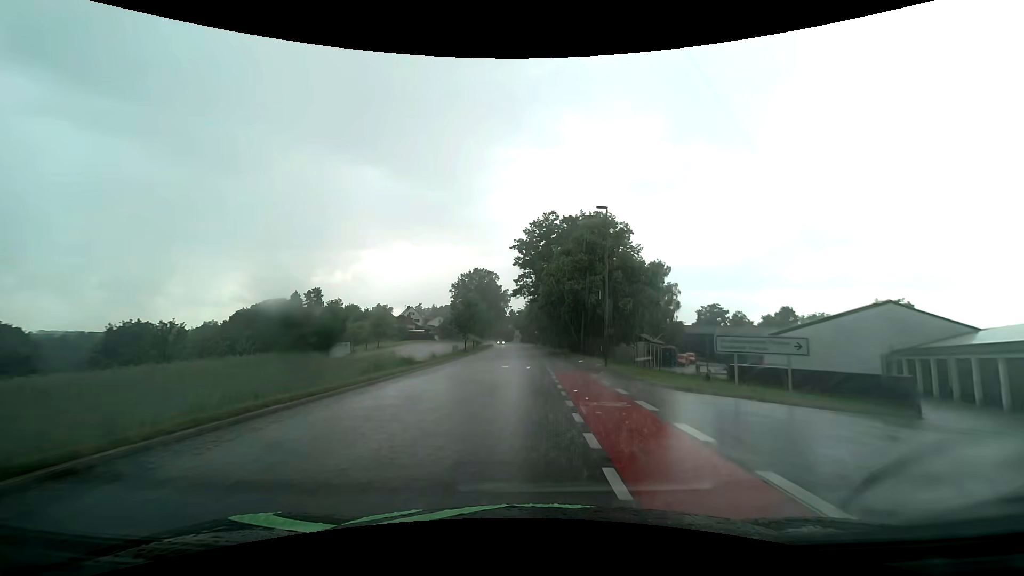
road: tertiary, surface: asphalt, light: Day
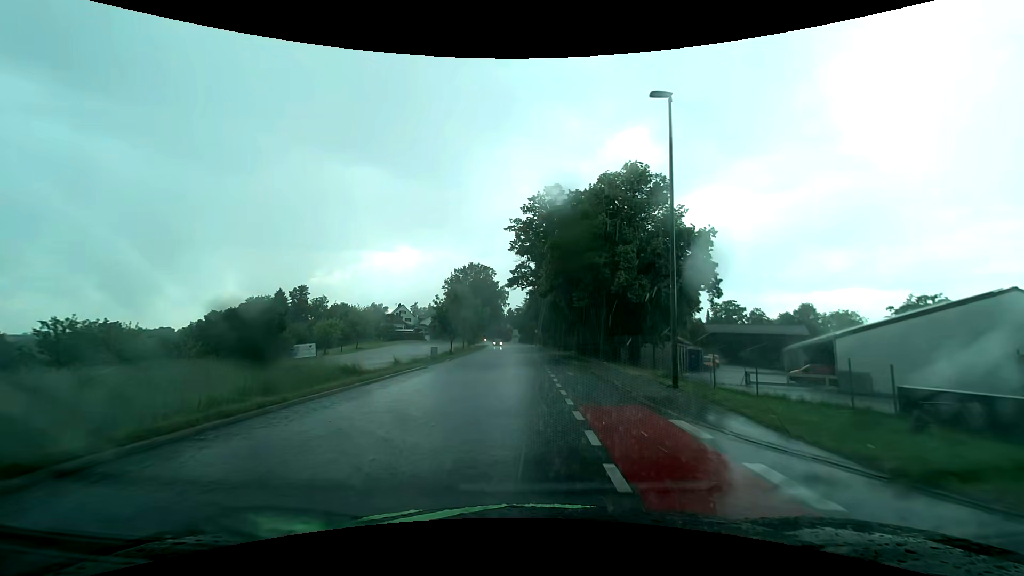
(0.0, +11.9) m; 0°
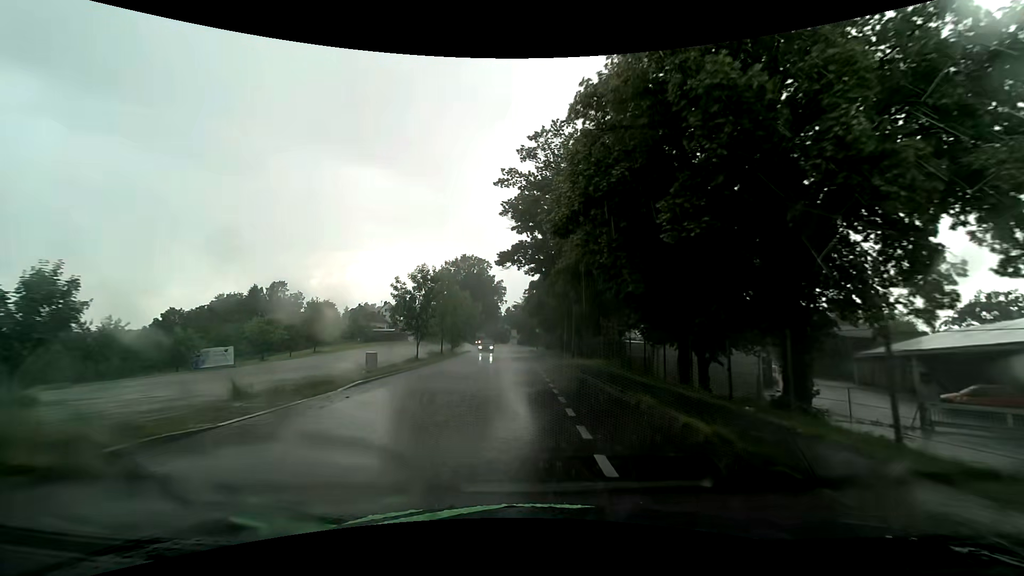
(0.0, +17.6) m; 0°
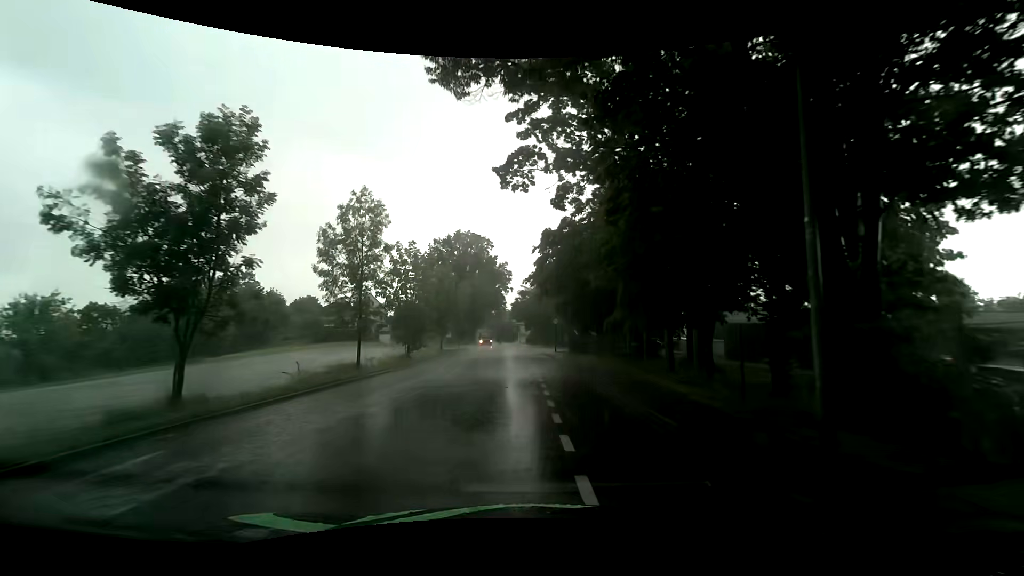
(-0.3, +29.0) m; -2°
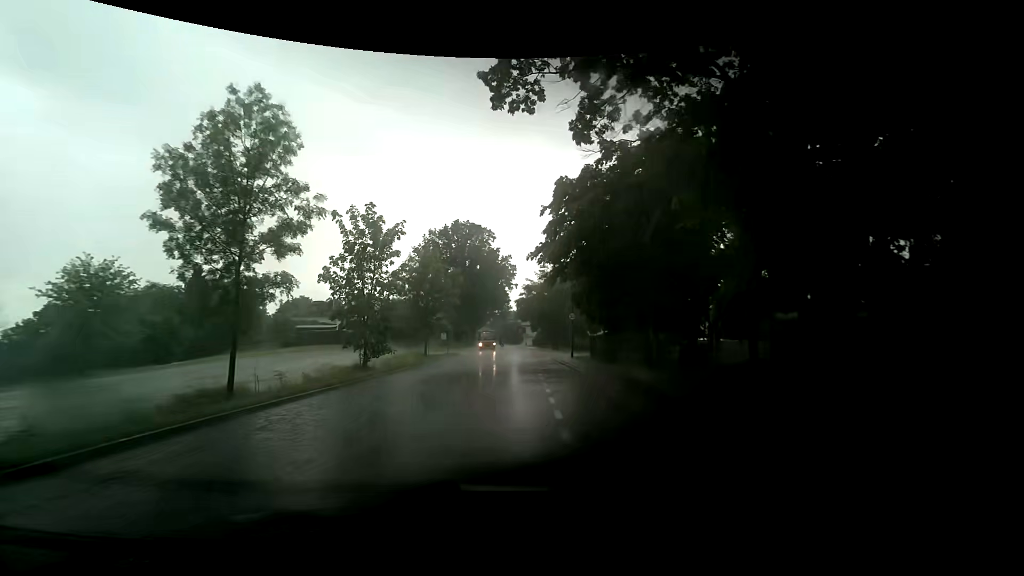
(0.0, +11.6) m; 0°
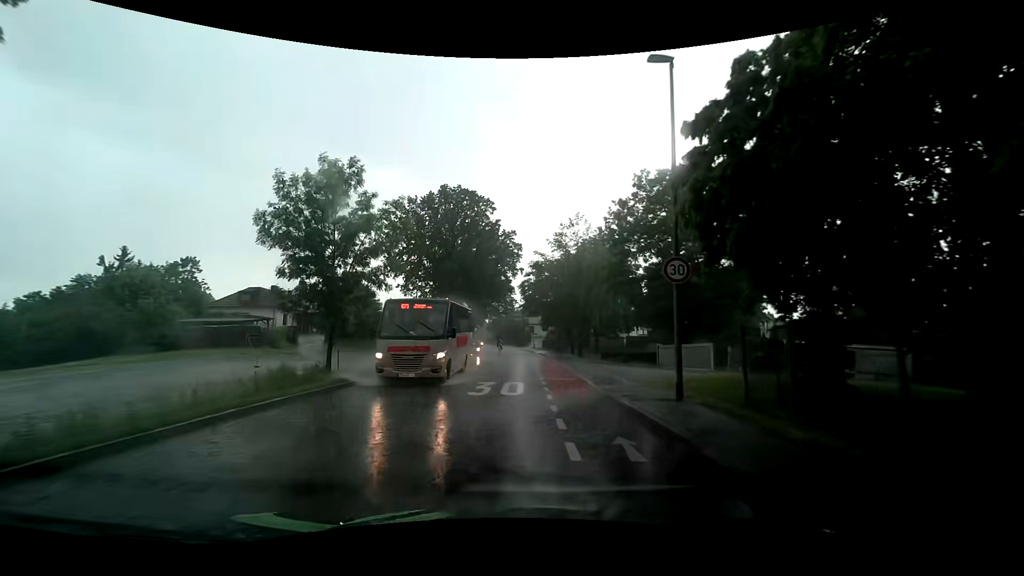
(-0.7, +22.9) m; -2°
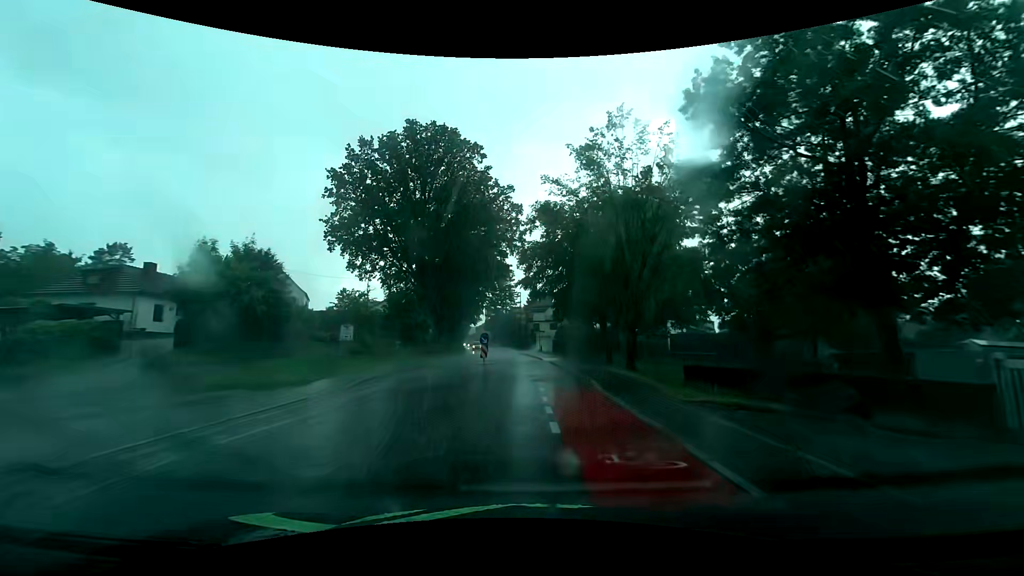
(0.0, +22.7) m; 0°
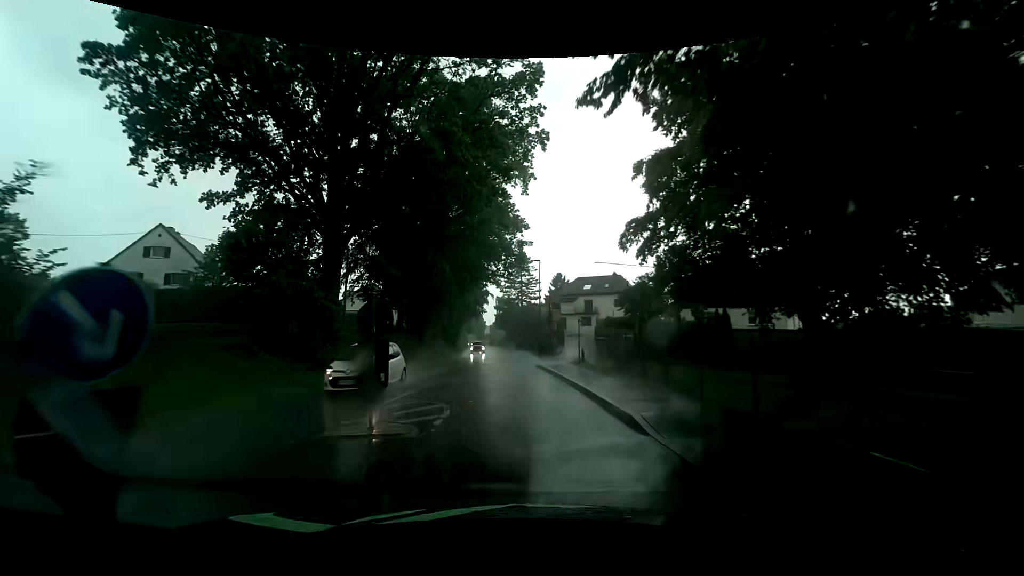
(-0.6, +28.0) m; -2°
(0, +10) (-1, +20) (-2, +30) (-2, +40) (-3, +50) (-4, +60) (-5, +70) (-6, +80) (-7, +90) (-9, +100) m
